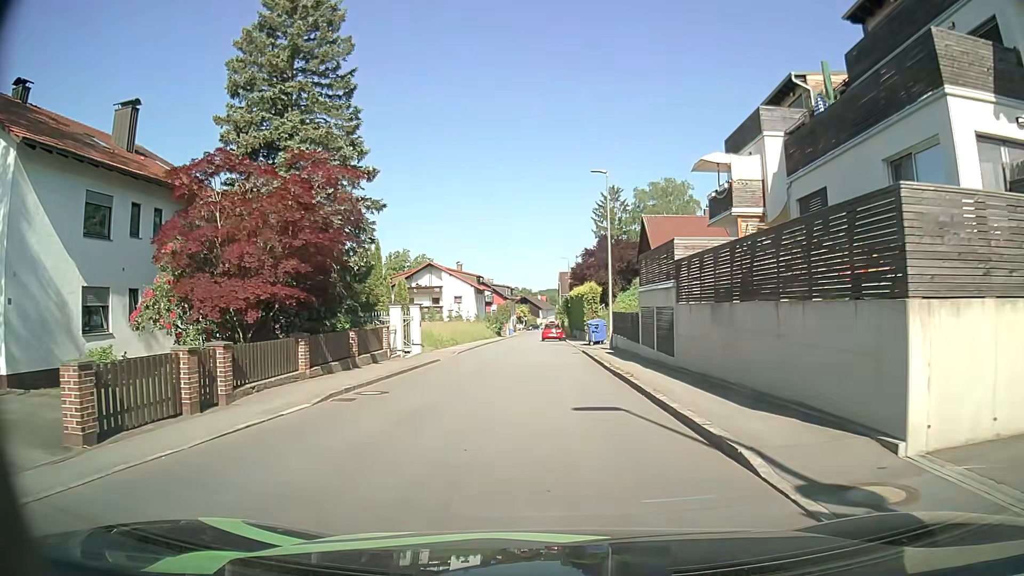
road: secondary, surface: asphalt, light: Day
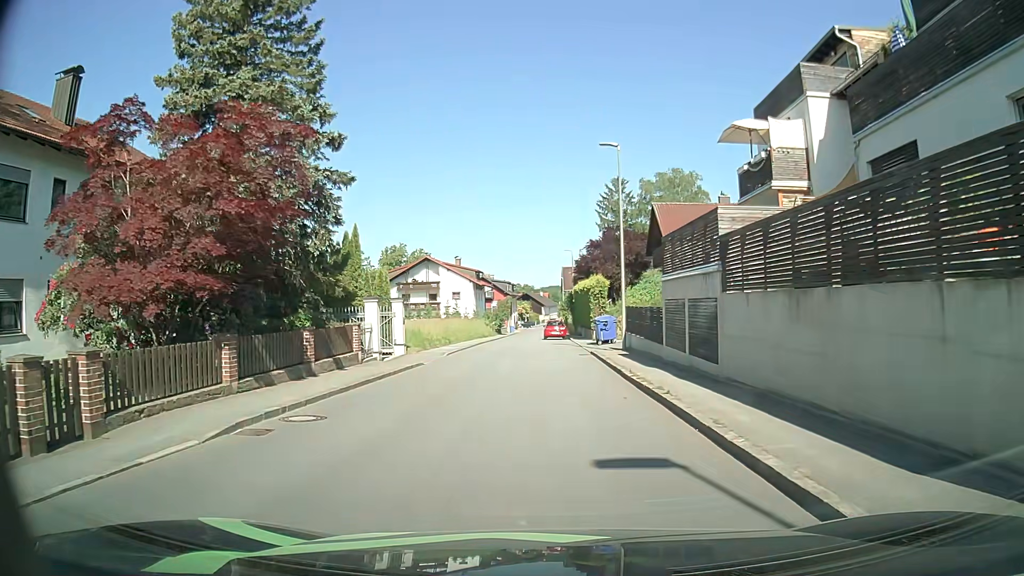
(0.0, +4.3) m; 0°
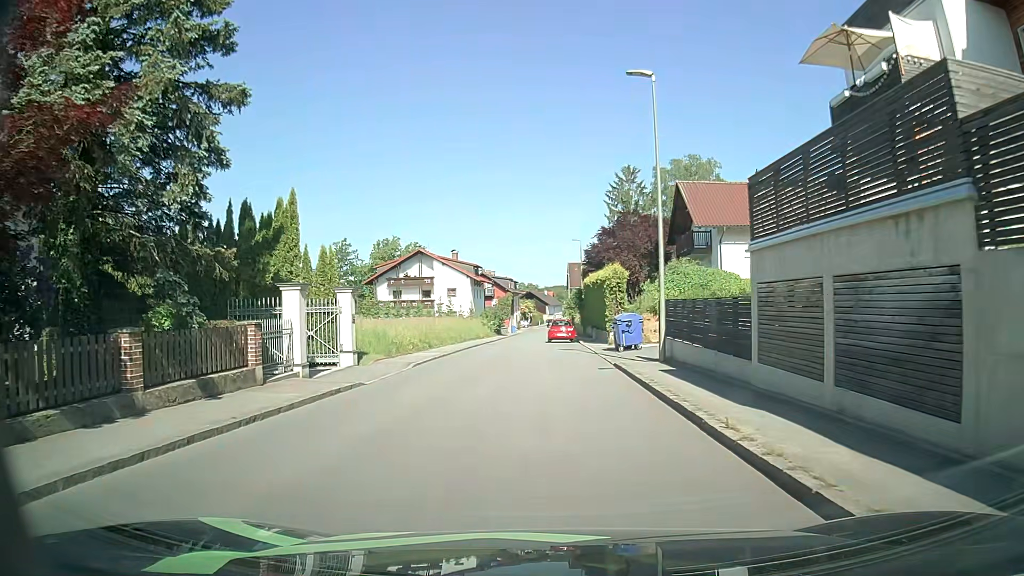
(-0.1, +8.1) m; -1°
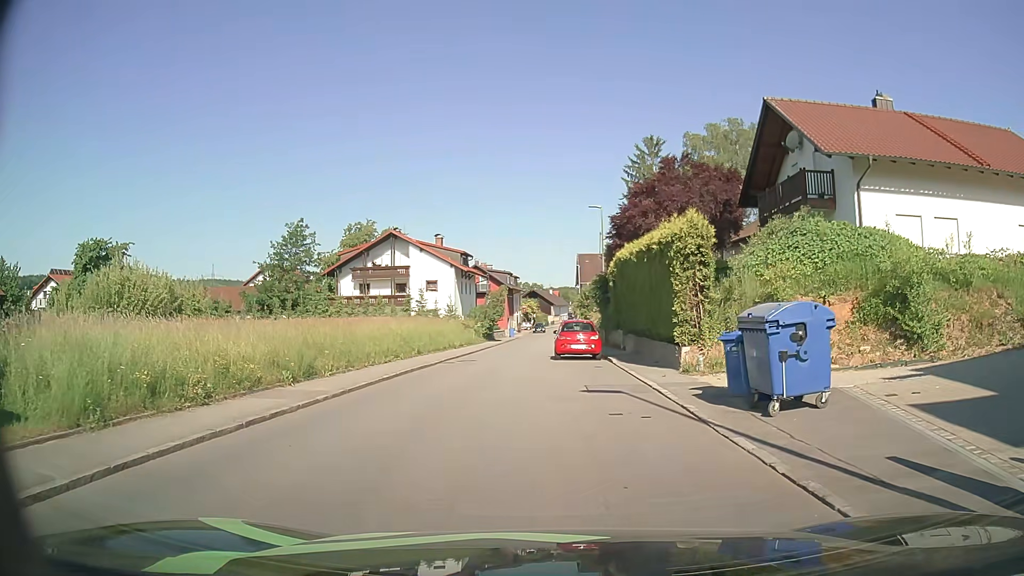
(0.0, +17.4) m; -1°
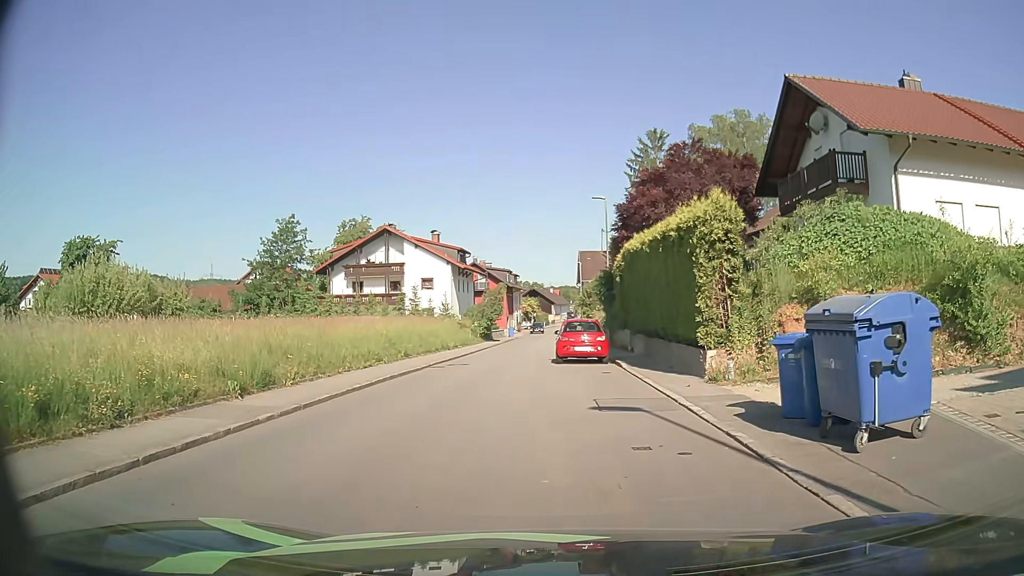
(0.0, +2.6) m; +1°
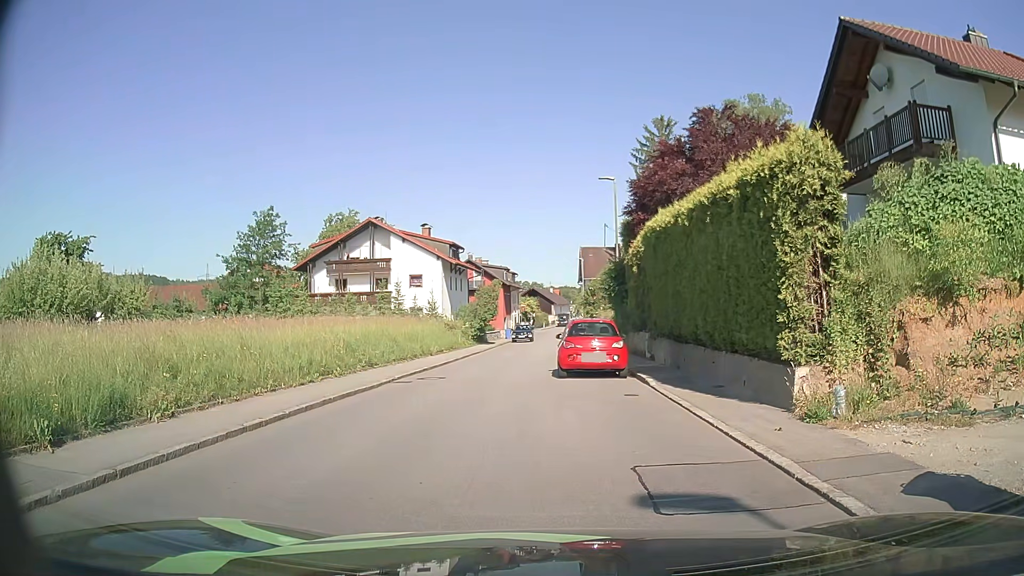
(0.0, +5.0) m; 0°
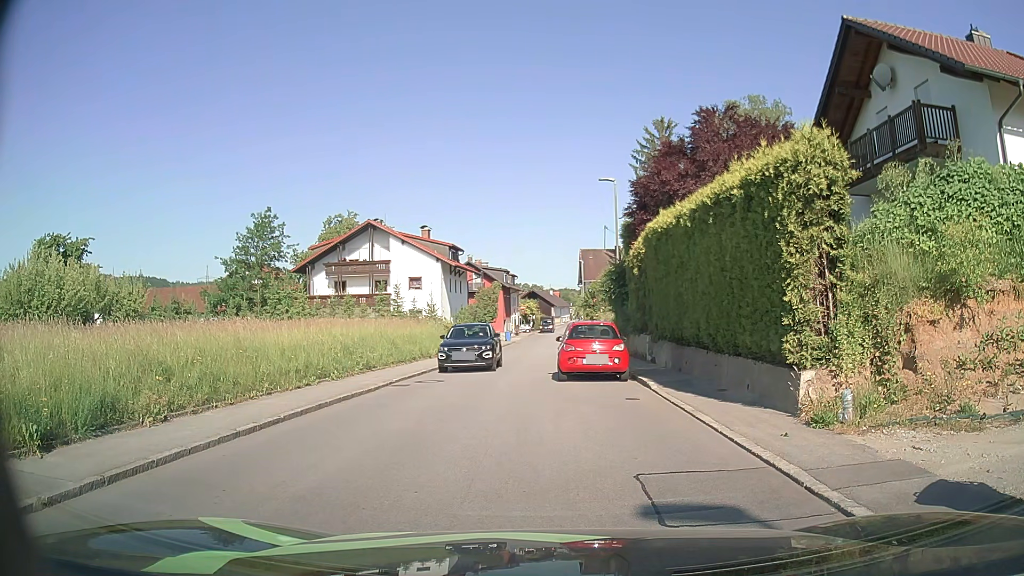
(0.0, +0.3) m; 0°
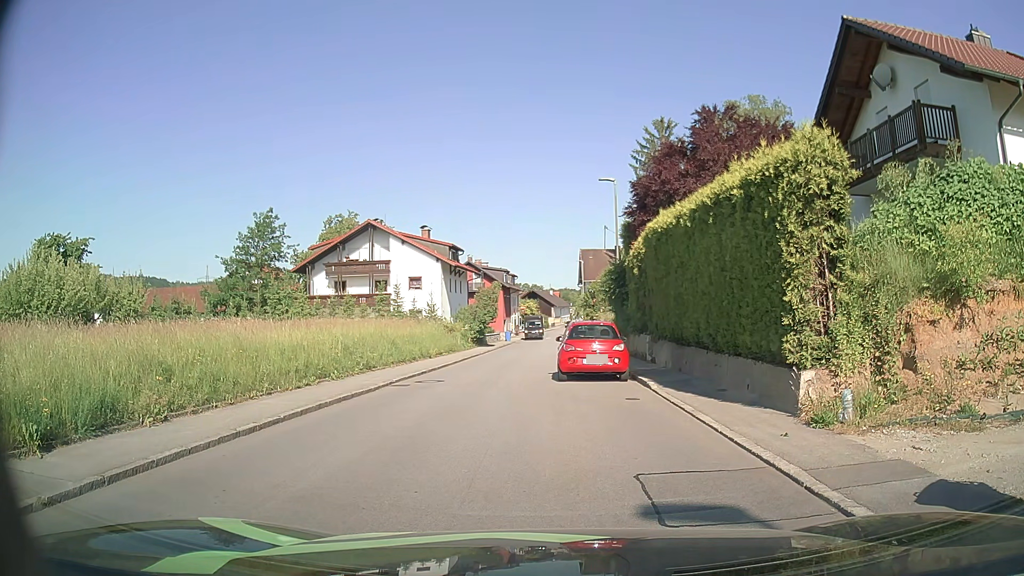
(0.0, 0.0) m; 0°
